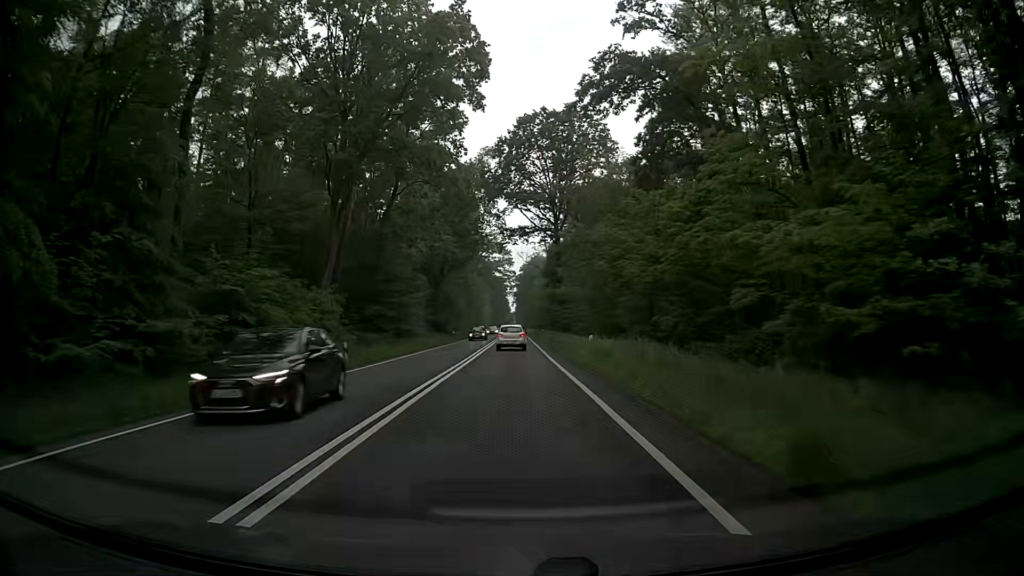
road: primary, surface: asphalt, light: Day
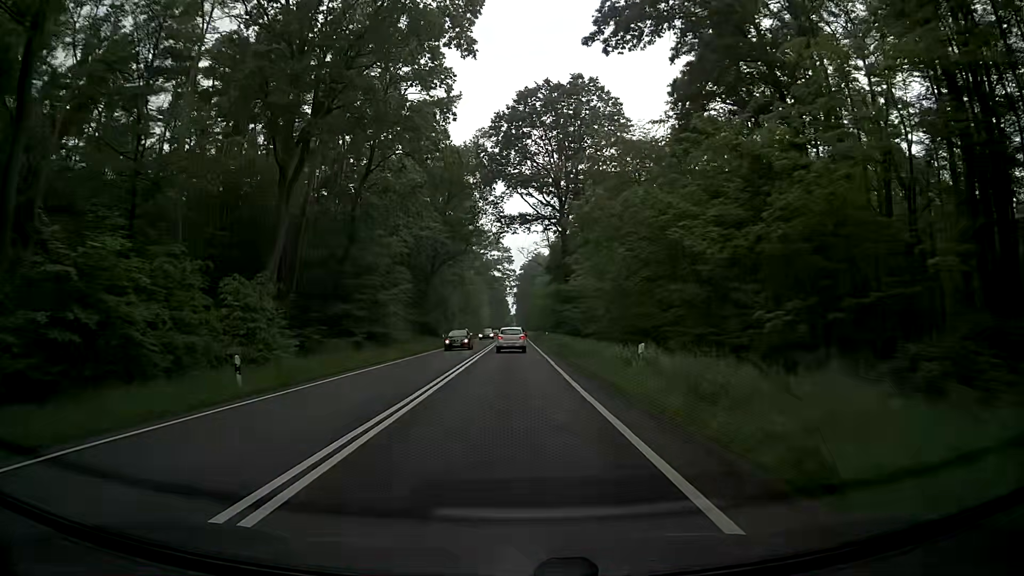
(+0.1, +11.1) m; 0°
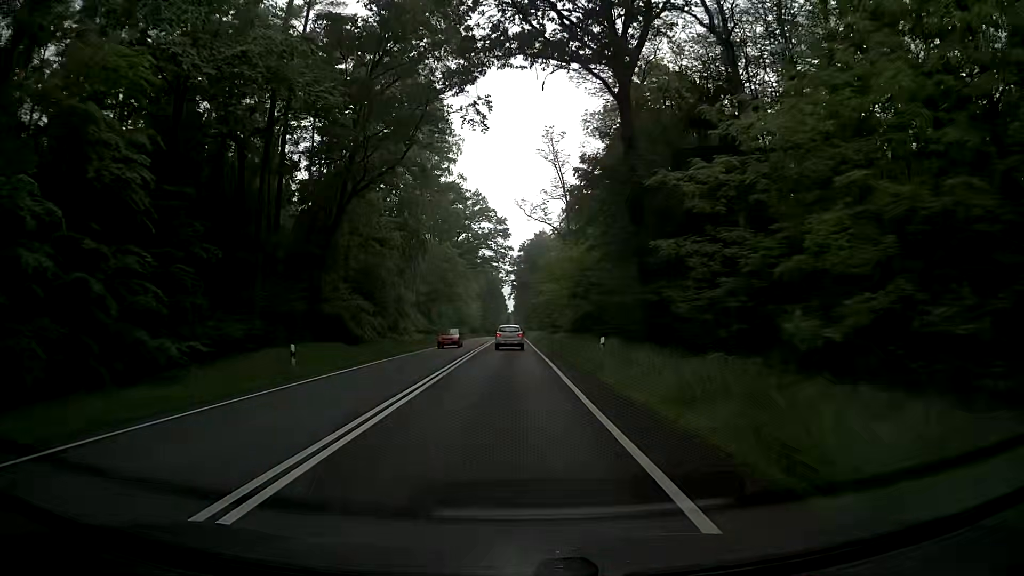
(+0.3, +44.3) m; 0°
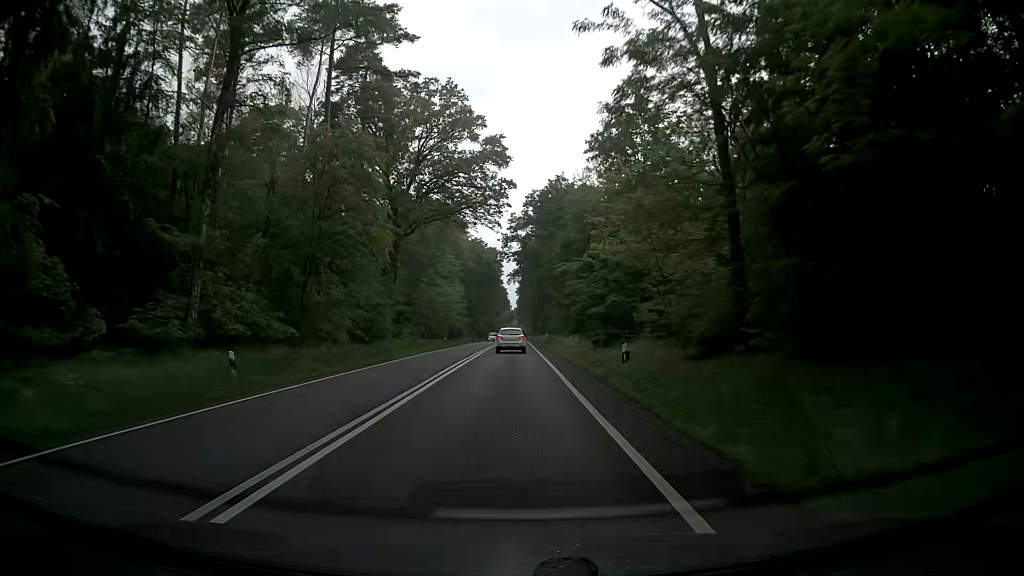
(-0.4, +55.4) m; 0°
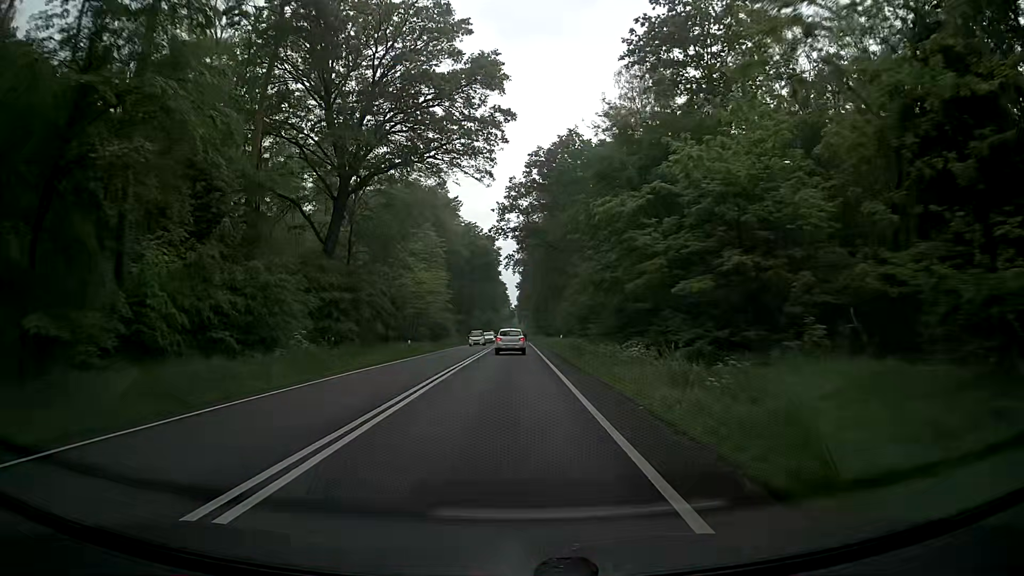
(-0.1, +22.2) m; +1°
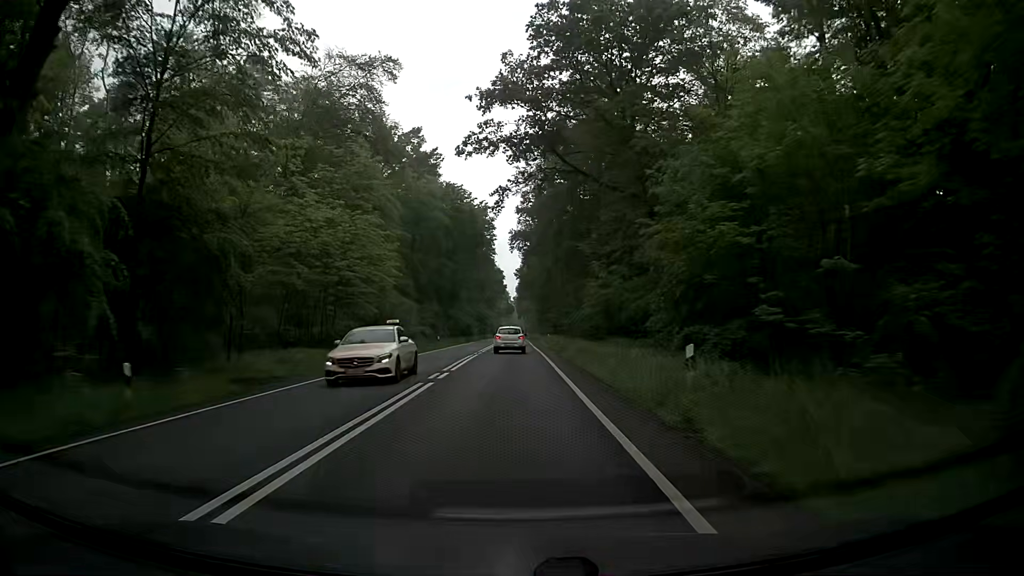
(-0.4, +33.4) m; -1°
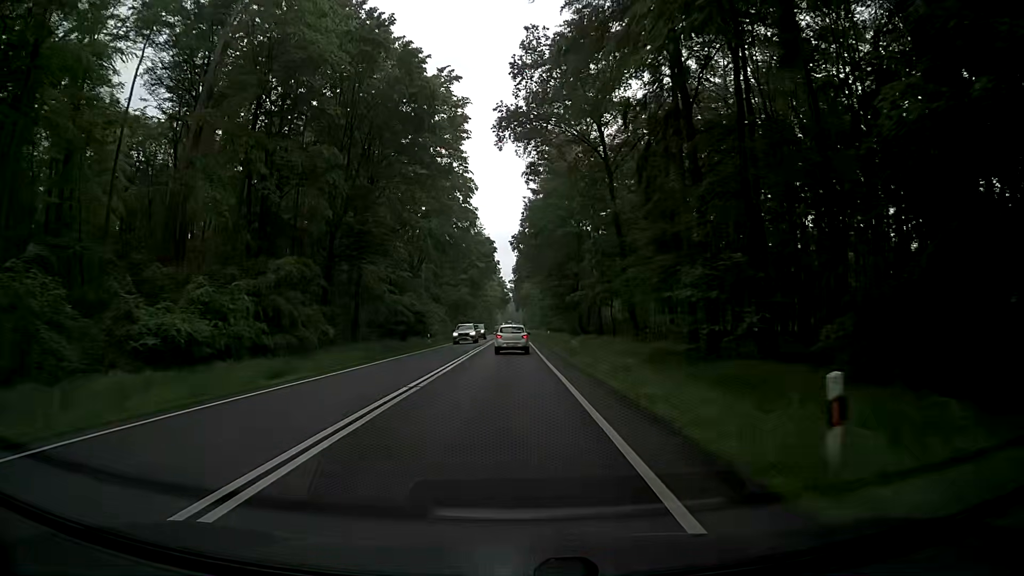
(+0.4, +55.8) m; 0°
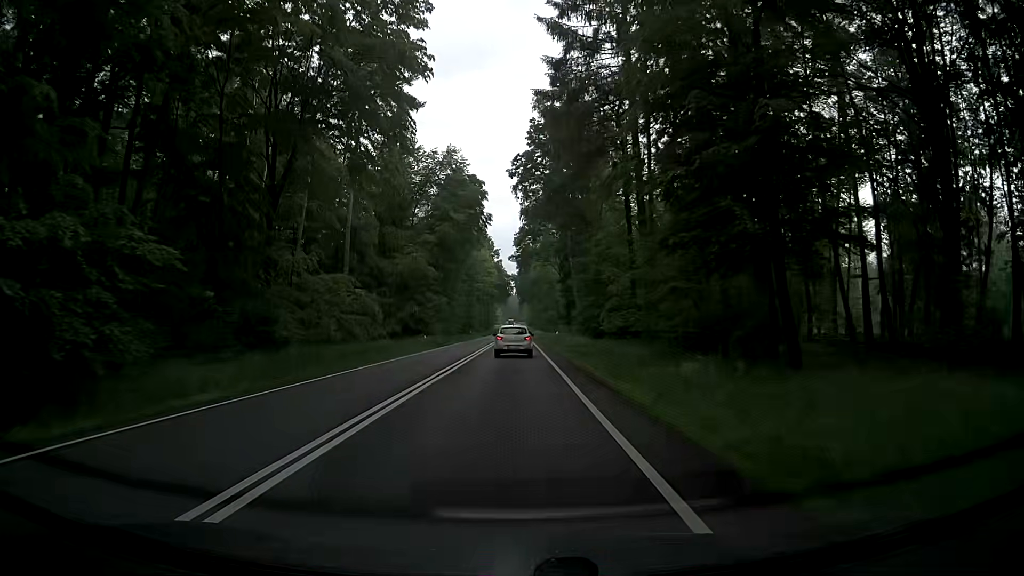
(+0.1, +54.5) m; -1°
(0, +10) (0, +20) (0, +30) (+1, +40) (+1, +50) (+1, +60) (+1, +70) (+1, +80) (+2, +90) (+2, +100) m
